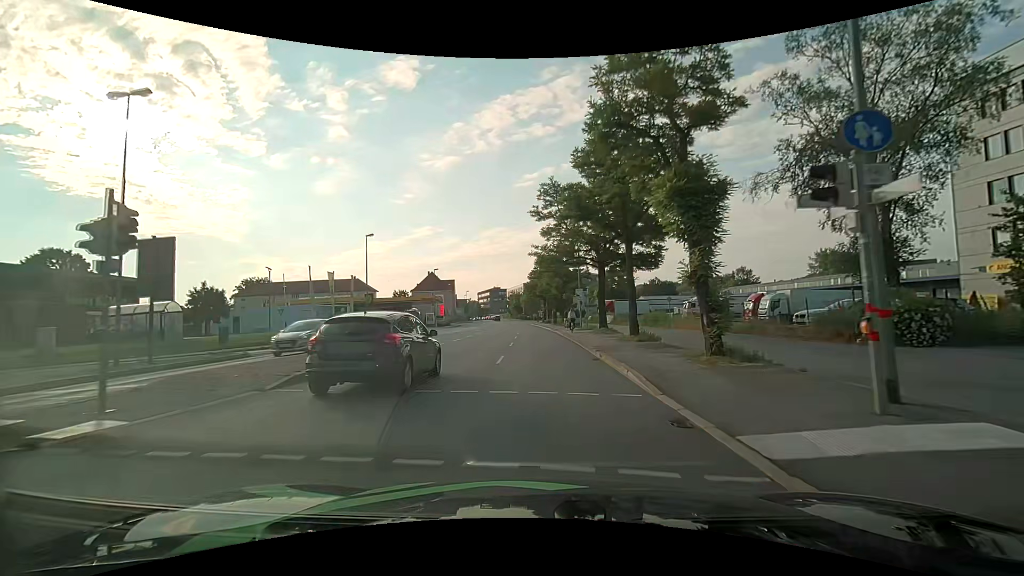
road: primary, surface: asphalt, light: Day
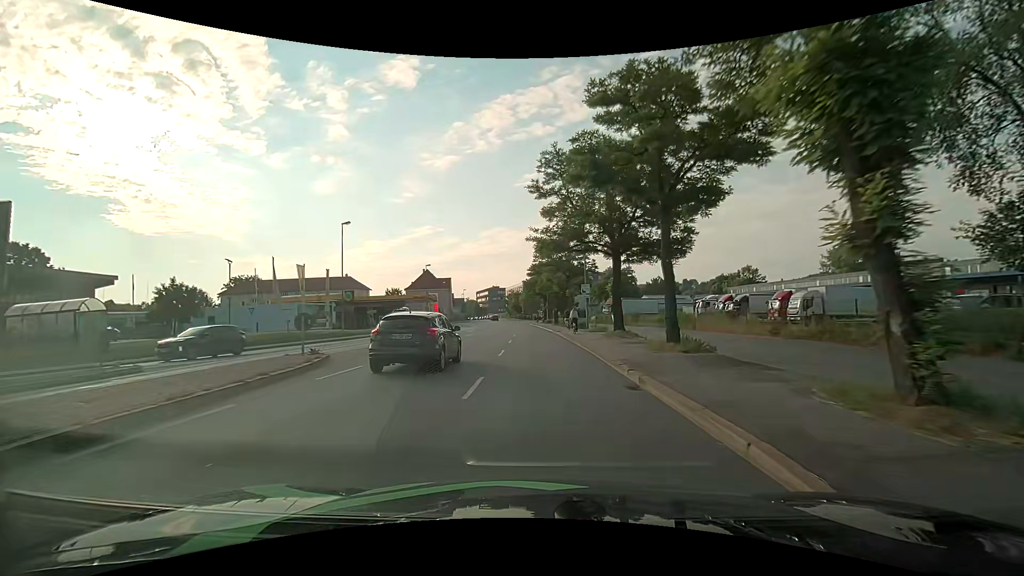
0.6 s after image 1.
(0.0, +6.4) m; 0°
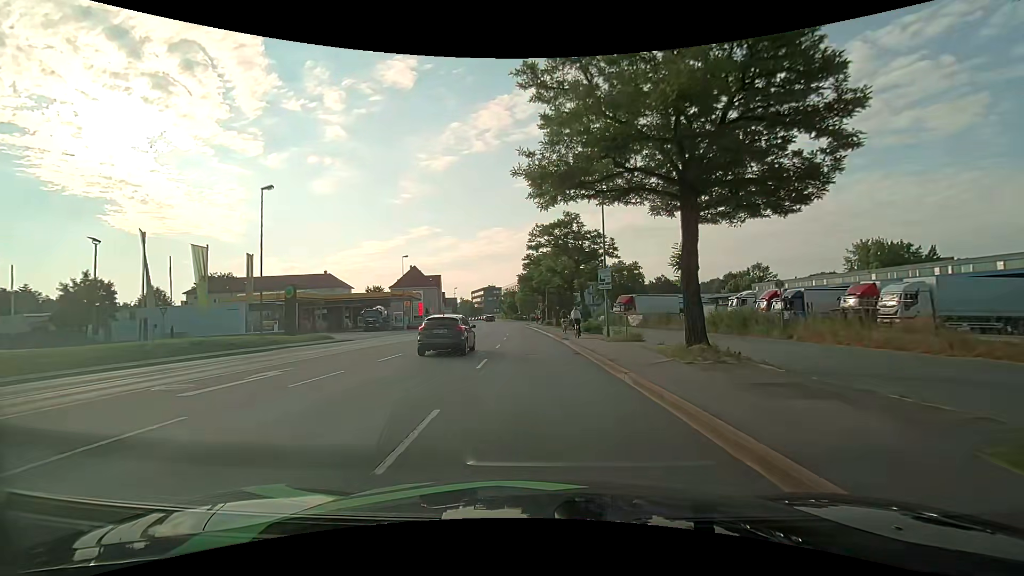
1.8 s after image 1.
(-0.1, +12.9) m; 0°
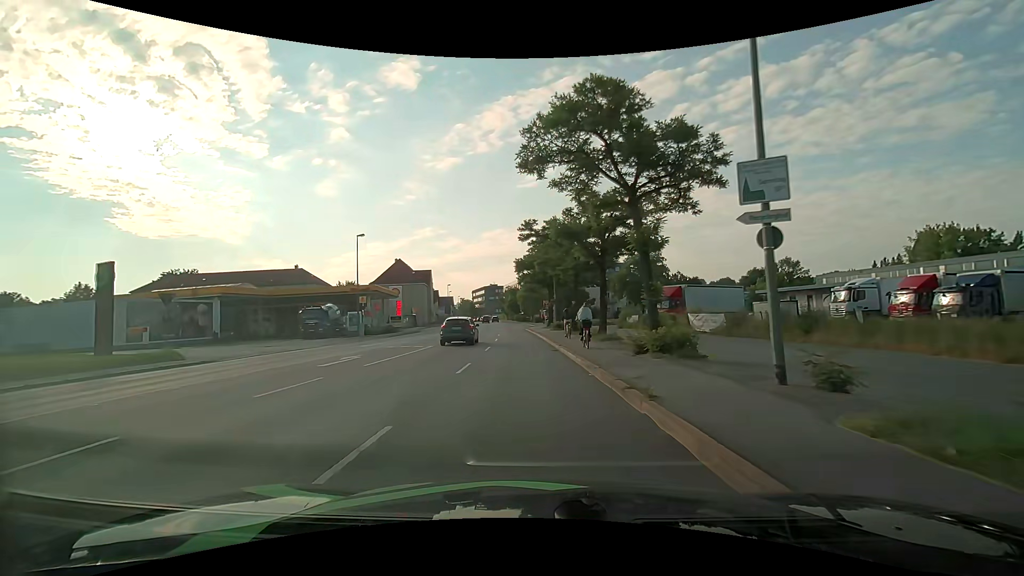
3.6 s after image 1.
(-0.1, +19.0) m; -1°
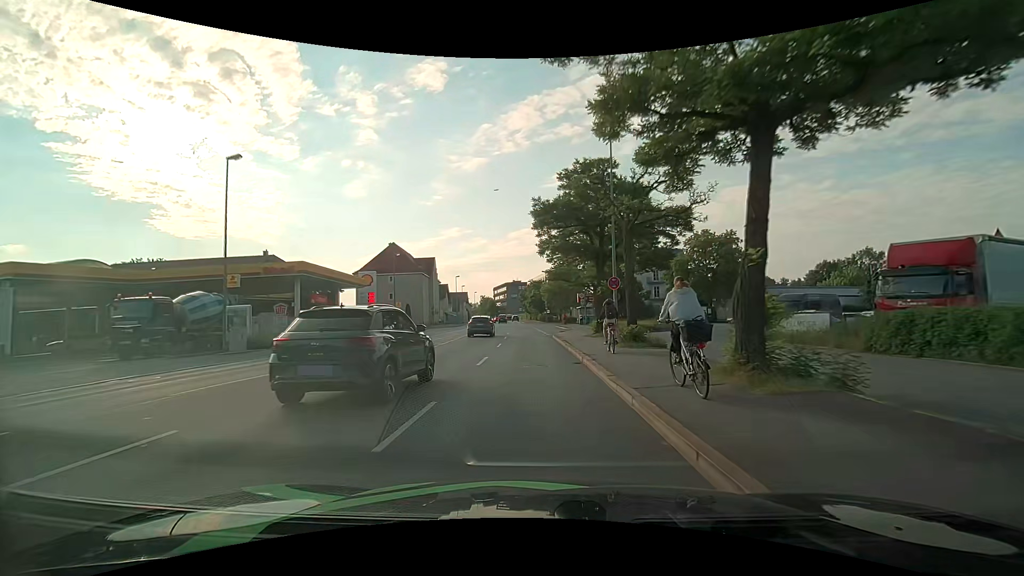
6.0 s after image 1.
(-0.5, +25.5) m; -2°
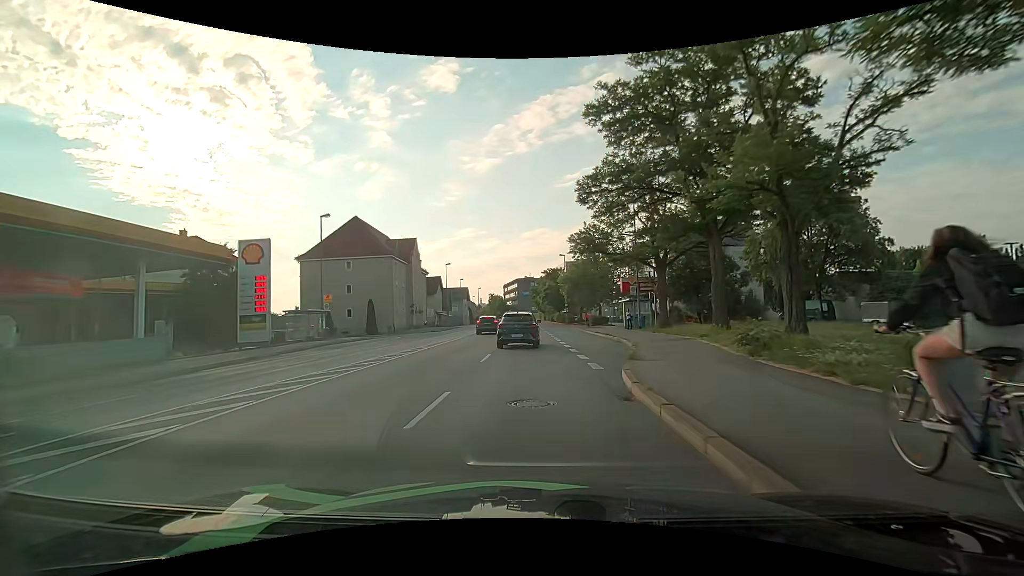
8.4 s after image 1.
(-0.5, +26.1) m; -3°
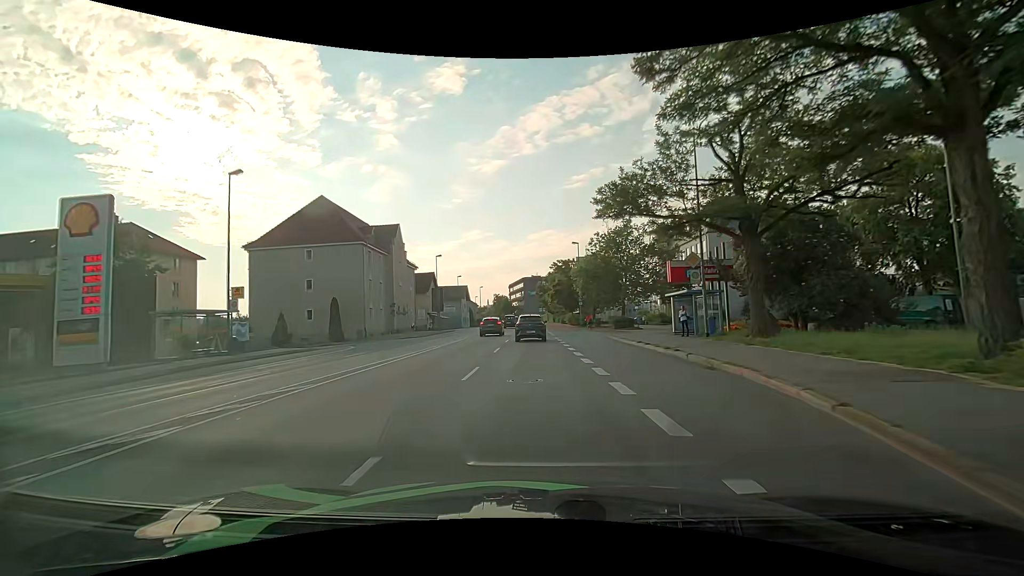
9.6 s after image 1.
(0.0, +13.2) m; 0°
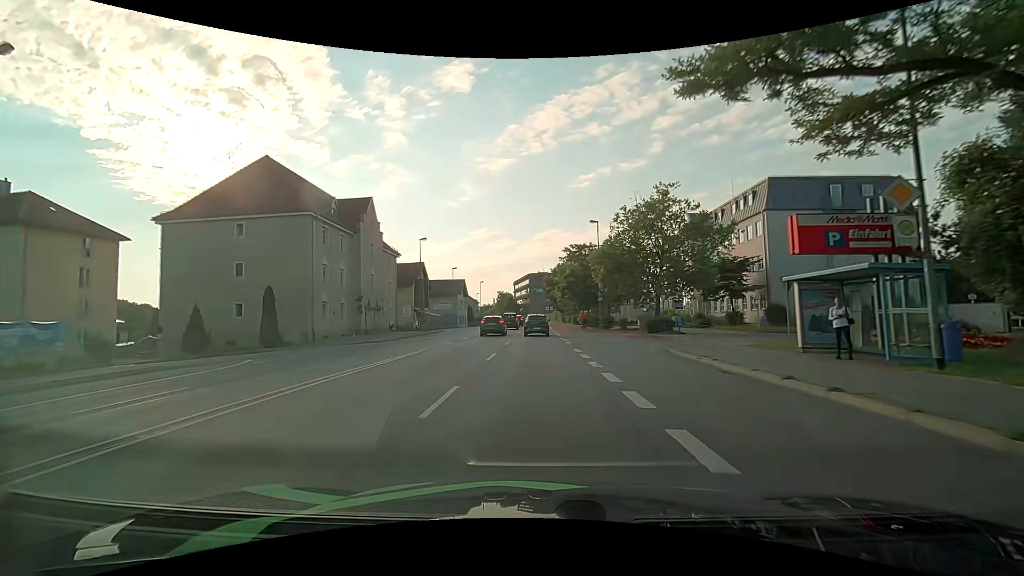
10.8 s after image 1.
(-0.1, +13.2) m; 0°
(0, +10) (0, +20) (0, +30) (0, +40) (-1, +50) (-1, +60) (-1, +70) (-1, +80) (-1, +90) (-1, +100) m
